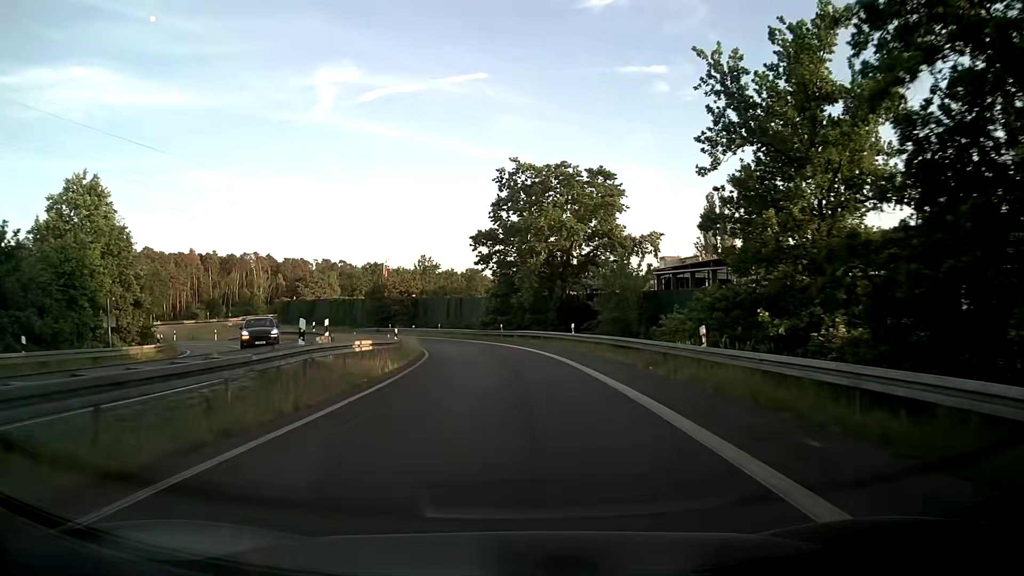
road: motorway_link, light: Day
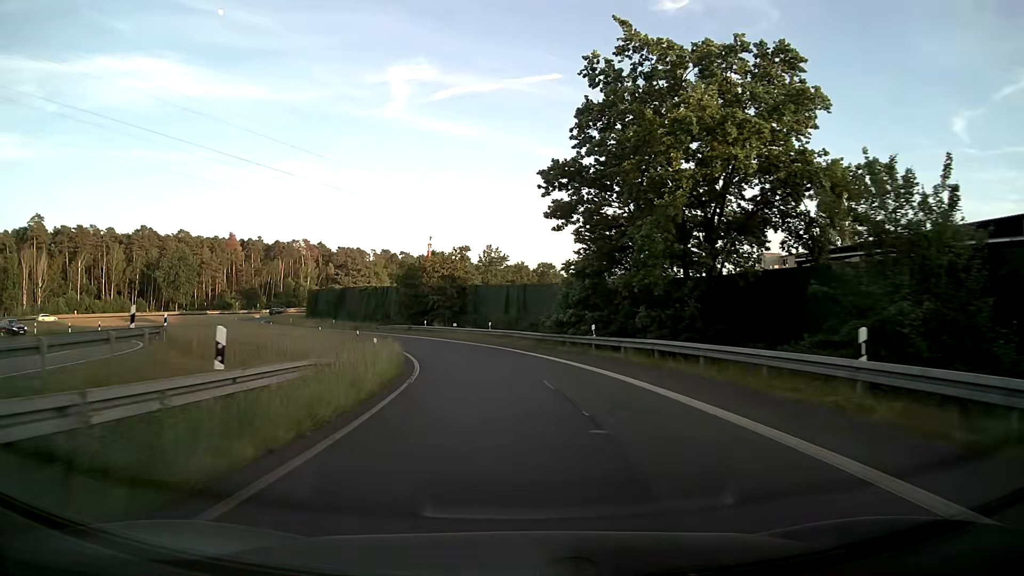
(-1.3, +26.3) m; -6°
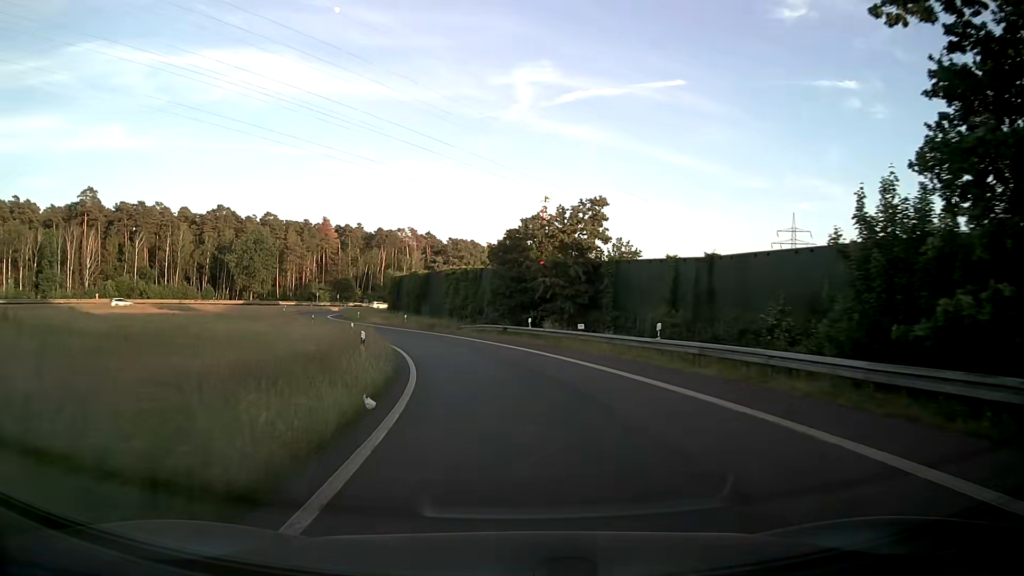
(-2.3, +26.7) m; -10°
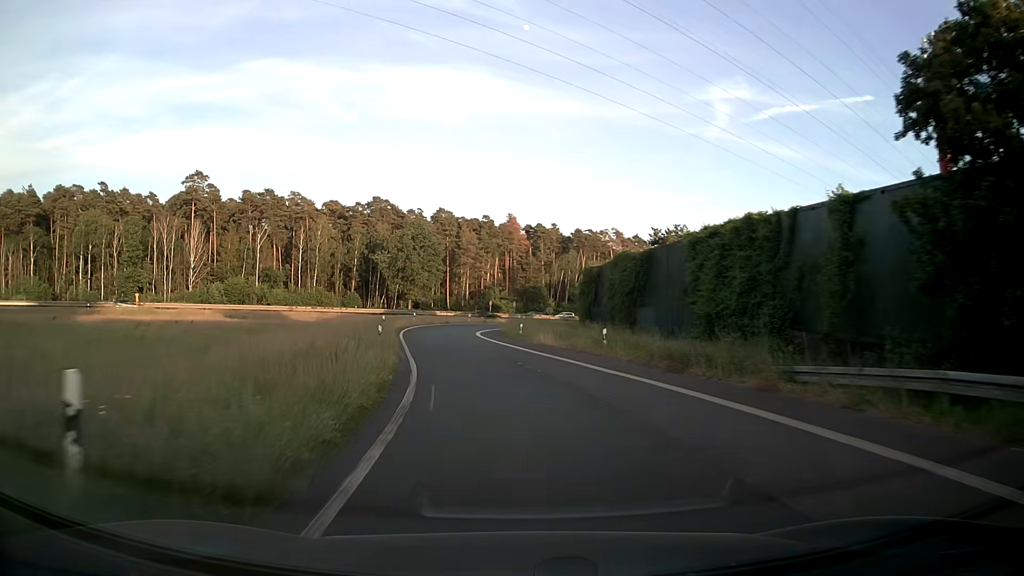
(-5.4, +35.7) m; -18°
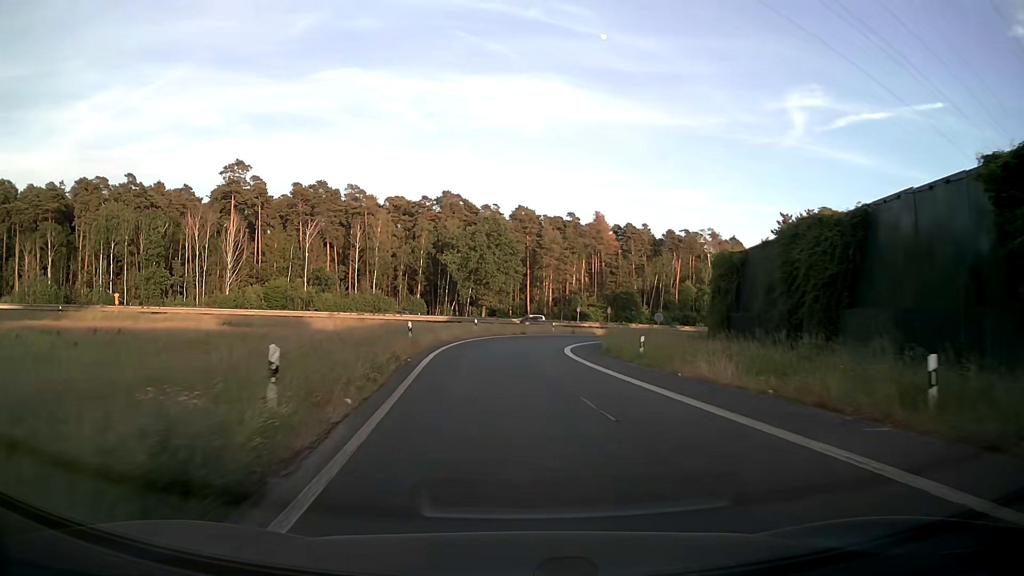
(-1.2, +18.0) m; -7°
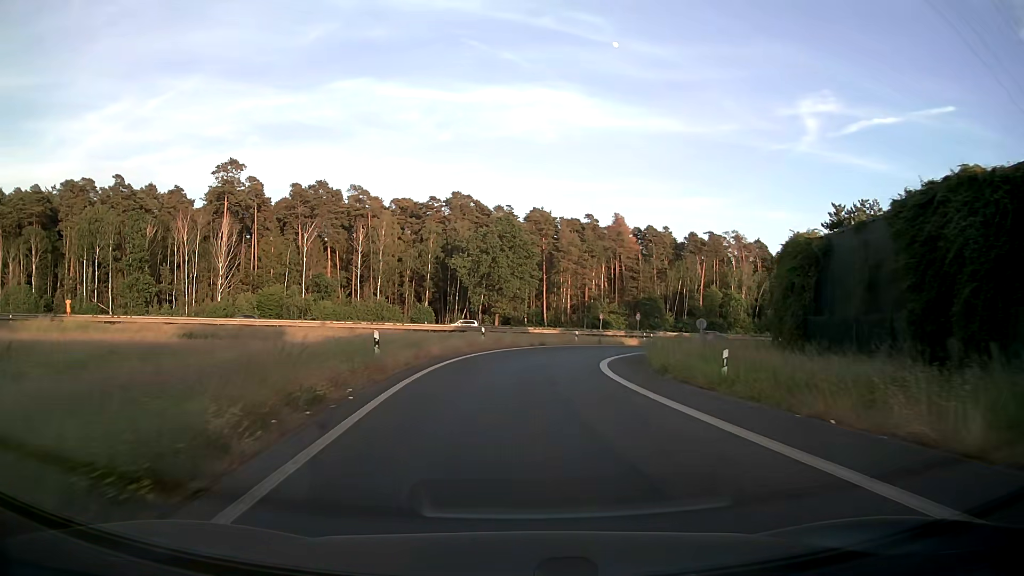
(-0.2, +8.9) m; -1°
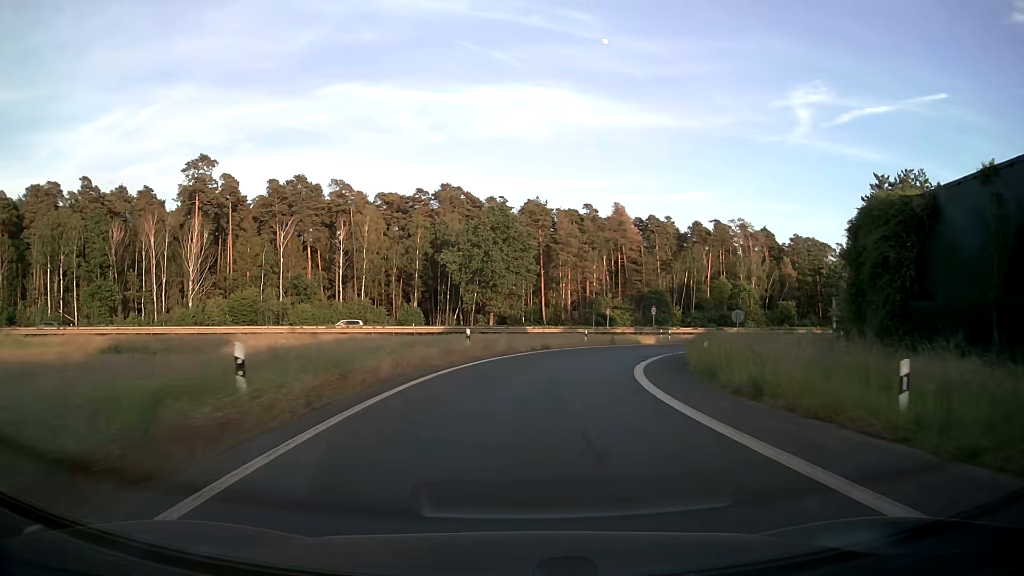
(-0.1, +8.8) m; 0°
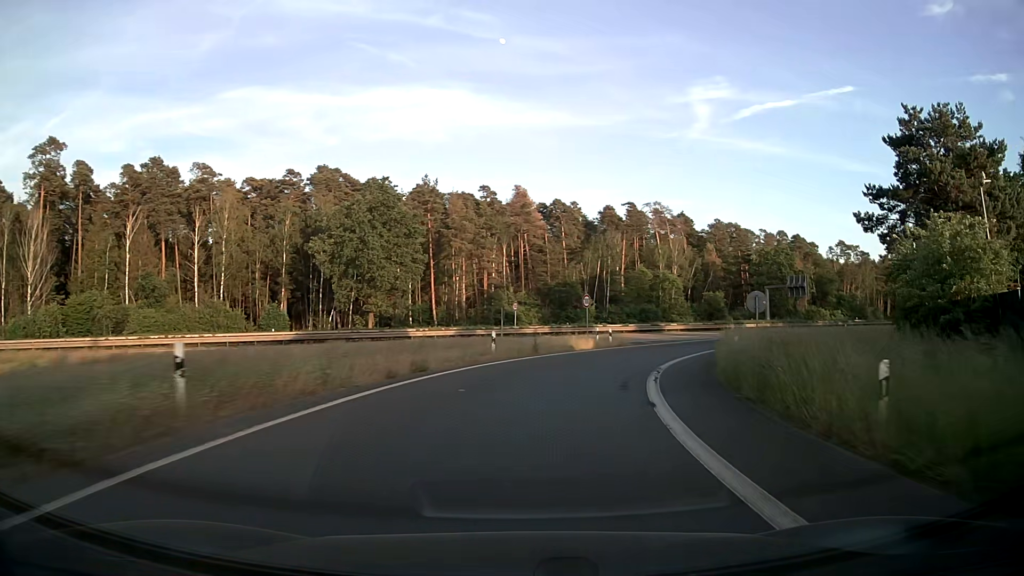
(+1.0, +17.0) m; +8°
(+1, +10) (+3, +20) (+6, +29) (+11, +38) (+17, +46) (+23, +53) (+31, +60) (+39, +66) (+47, +72) (+55, +78) m
